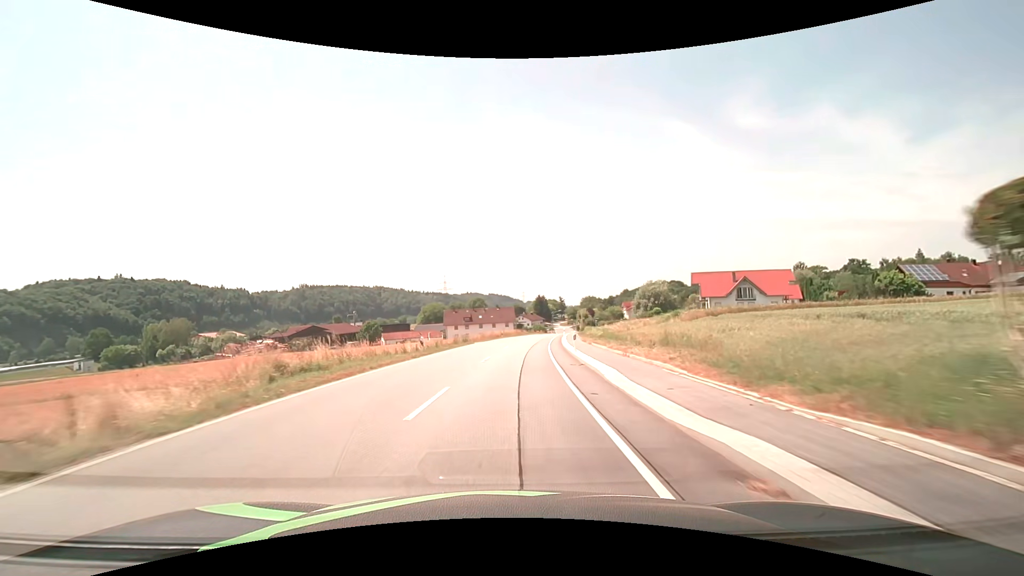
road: secondary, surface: asphalt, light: Day
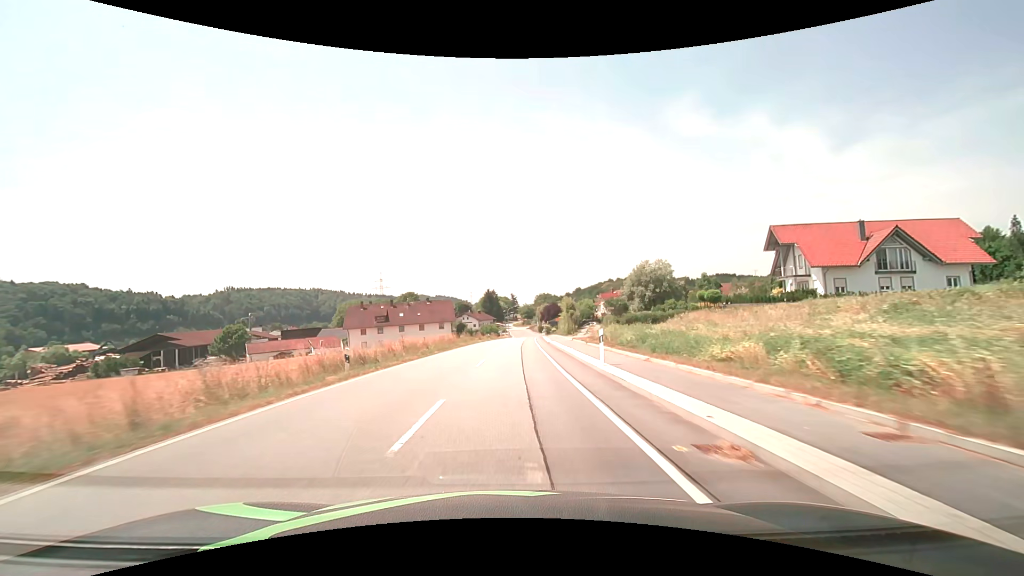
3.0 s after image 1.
(+2.6, +49.8) m; +6°
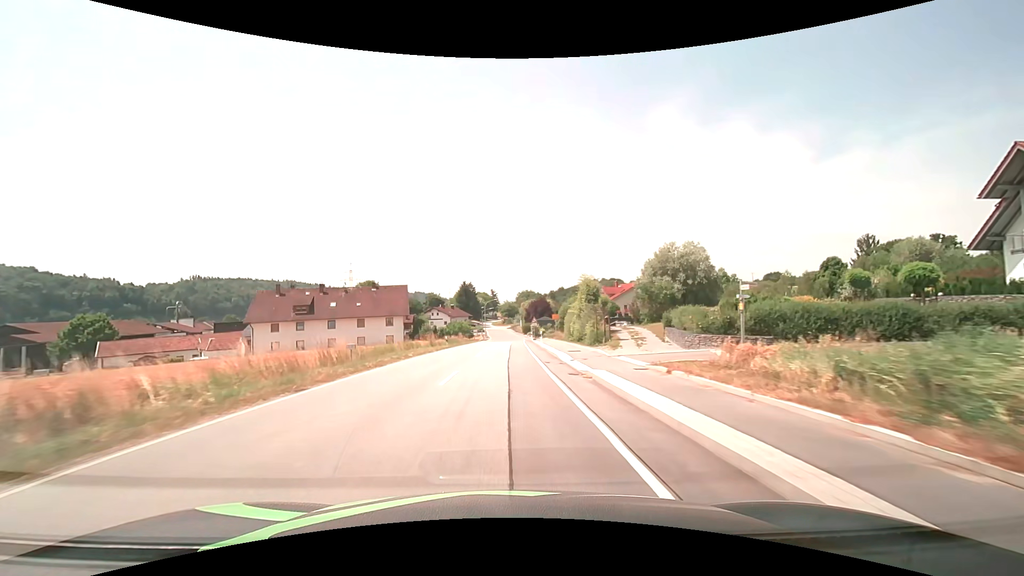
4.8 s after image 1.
(+0.6, +29.4) m; +2°
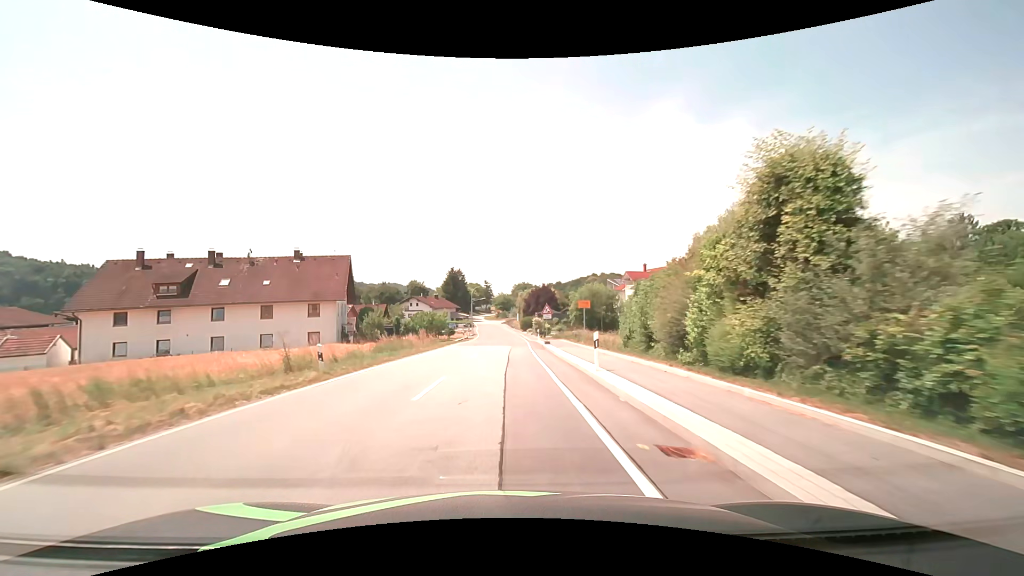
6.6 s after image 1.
(+0.2, +26.6) m; +1°
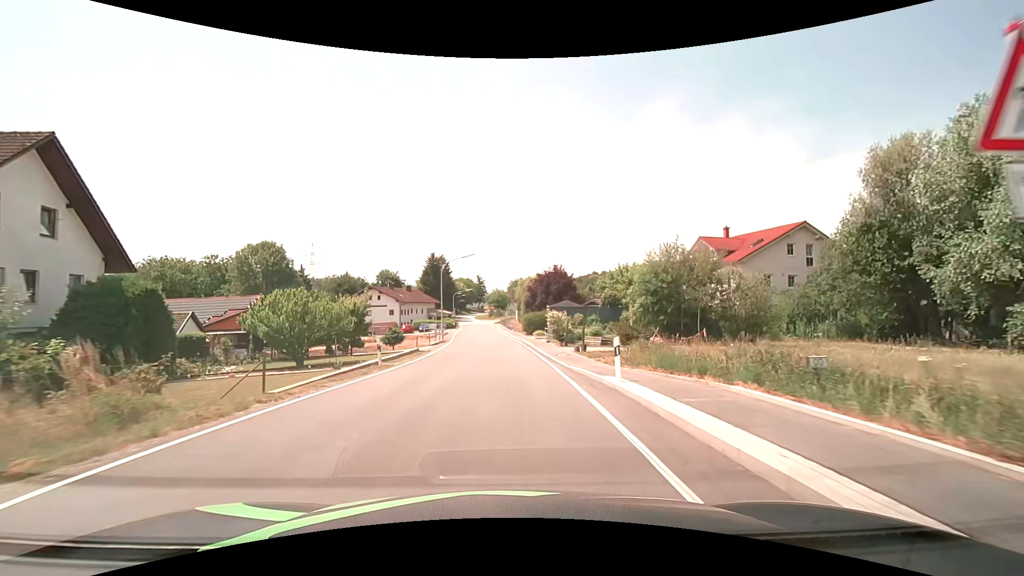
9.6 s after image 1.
(+0.1, +33.9) m; 0°
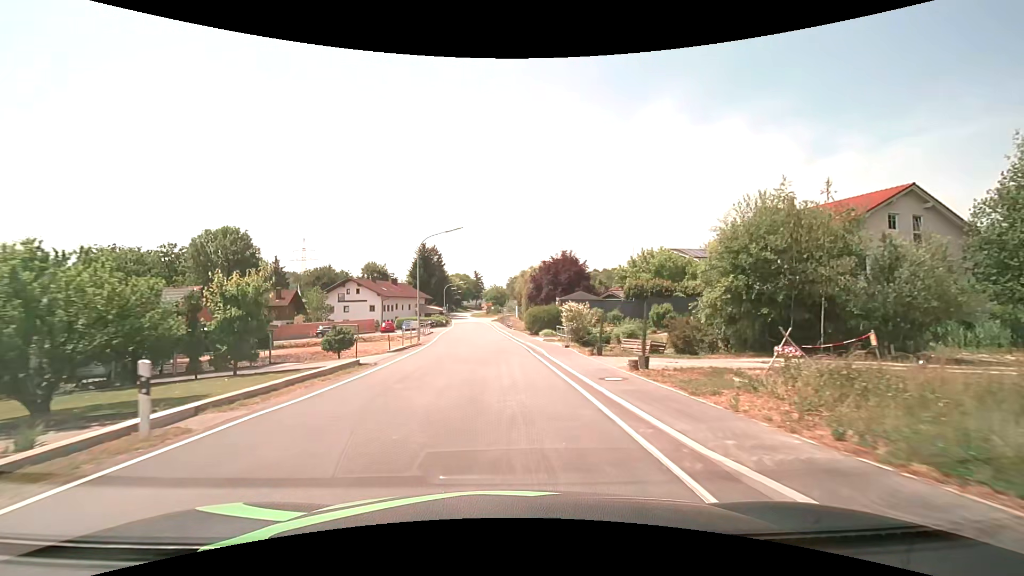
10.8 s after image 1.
(0.0, +12.6) m; 0°
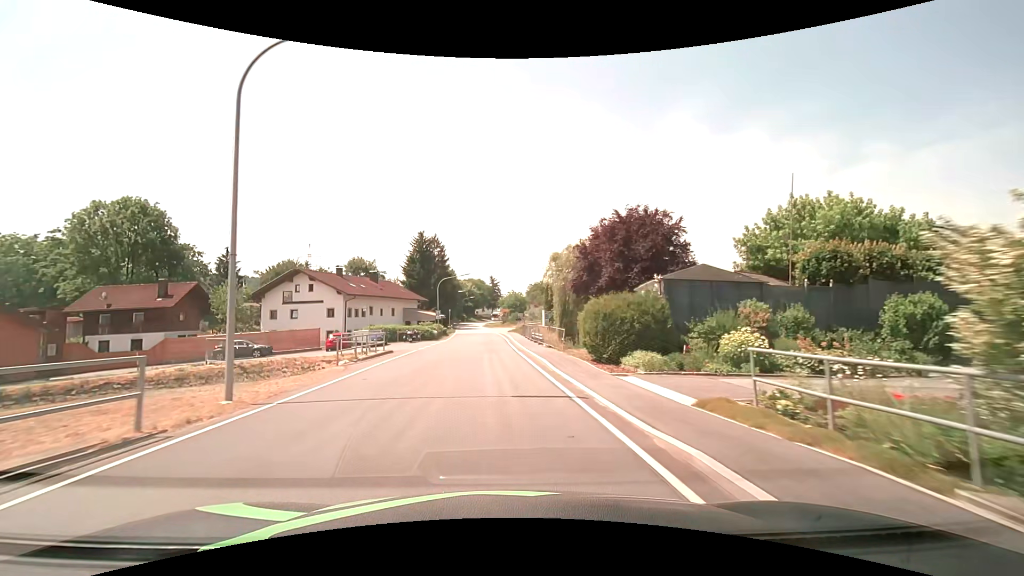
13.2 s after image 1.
(-0.5, +26.9) m; -3°
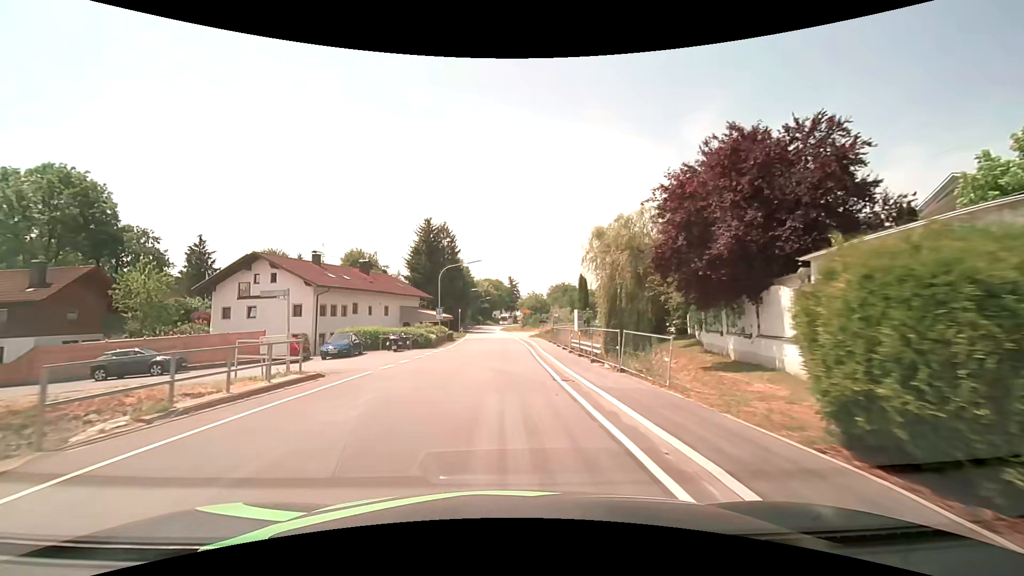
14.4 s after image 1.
(-0.3, +13.8) m; -2°
(0, +10) (0, +20) (0, +30) (0, +40) (0, +50) (0, +60) (-1, +70) (-1, +80) (-1, +90) (-2, +100) m
